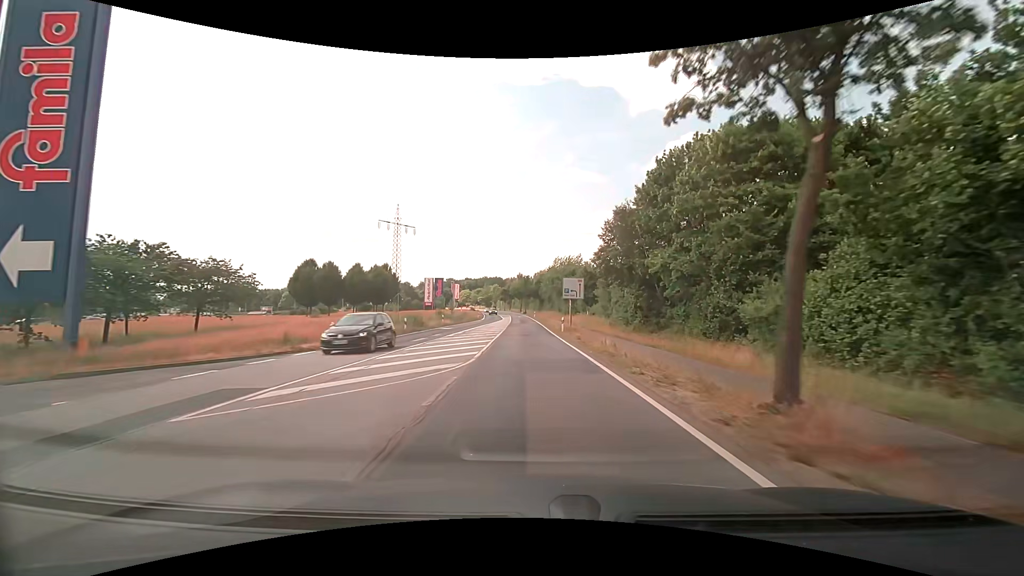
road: tertiary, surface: asphalt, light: Day
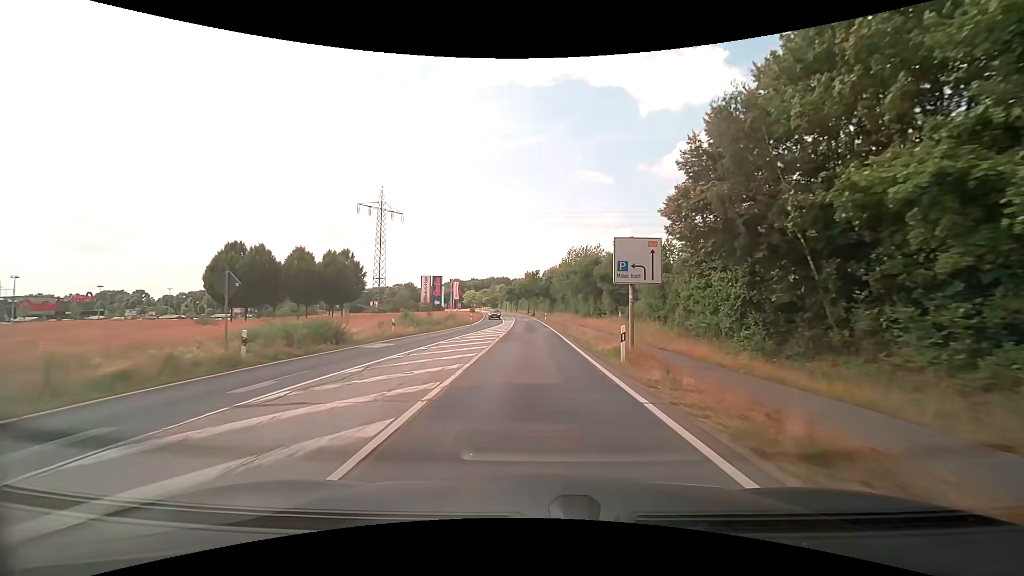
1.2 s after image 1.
(-0.2, +21.0) m; -1°
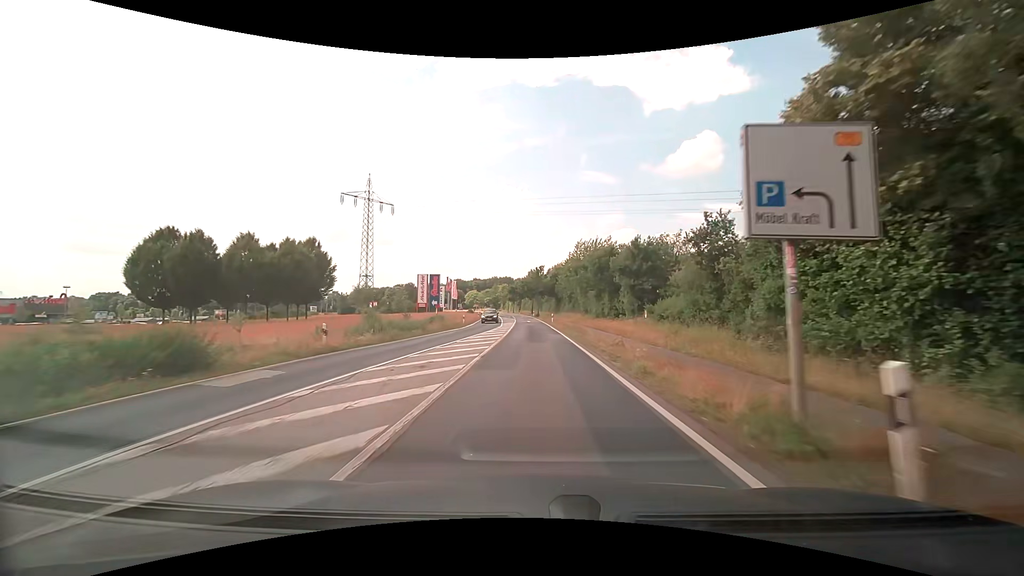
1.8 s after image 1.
(0.0, +10.6) m; 0°
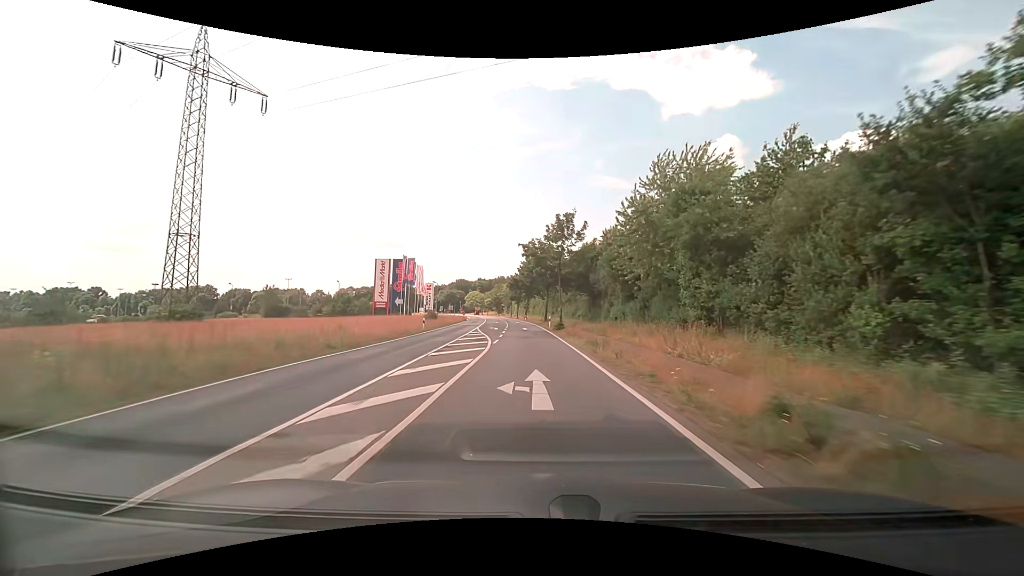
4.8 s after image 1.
(-0.5, +53.3) m; -1°
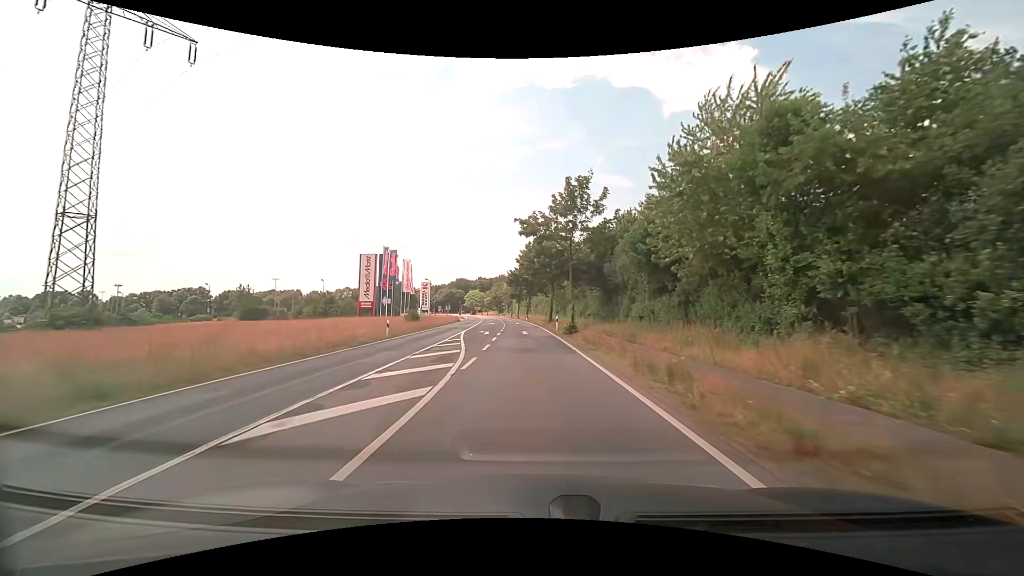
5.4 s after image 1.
(0.0, +10.7) m; 0°
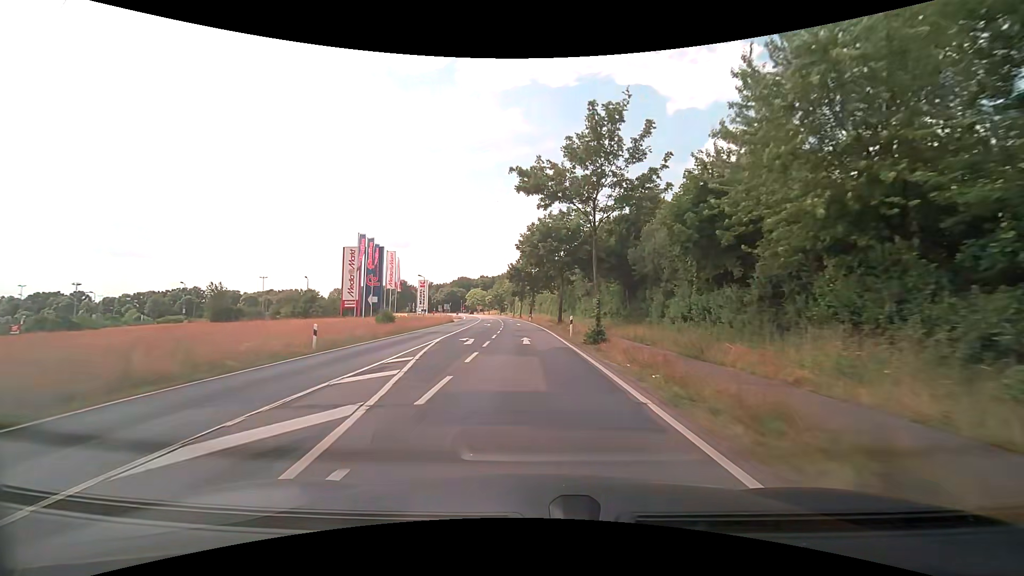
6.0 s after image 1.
(-0.1, +10.6) m; -1°
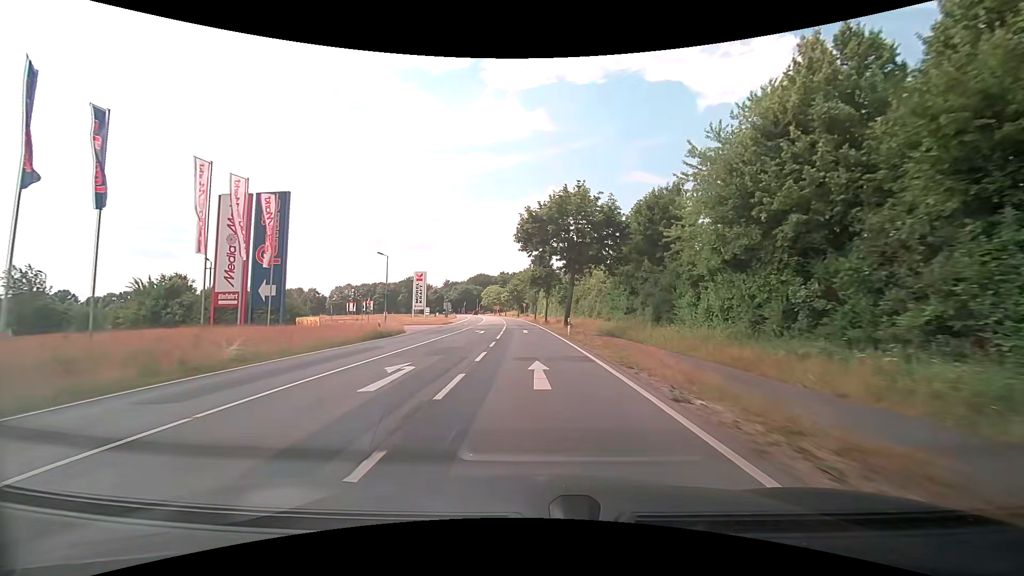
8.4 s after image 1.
(-1.0, +41.5) m; -3°
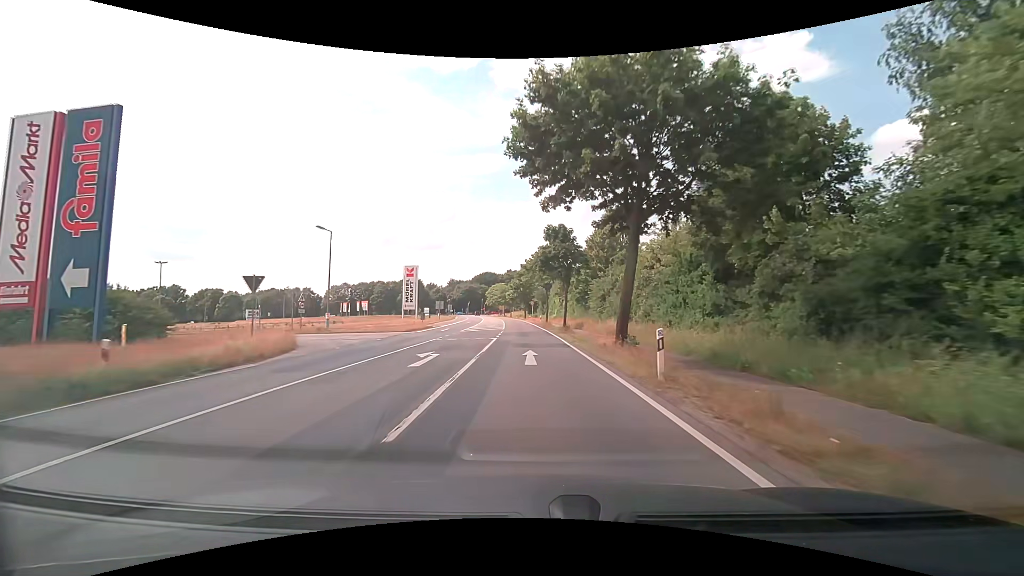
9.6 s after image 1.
(-0.2, +20.5) m; -1°
(0, +10) (0, +20) (-1, +30) (-1, +40) (-2, +50) (-2, +60) (-3, +70) (-4, +80) (-5, +90) (-6, +100) m
